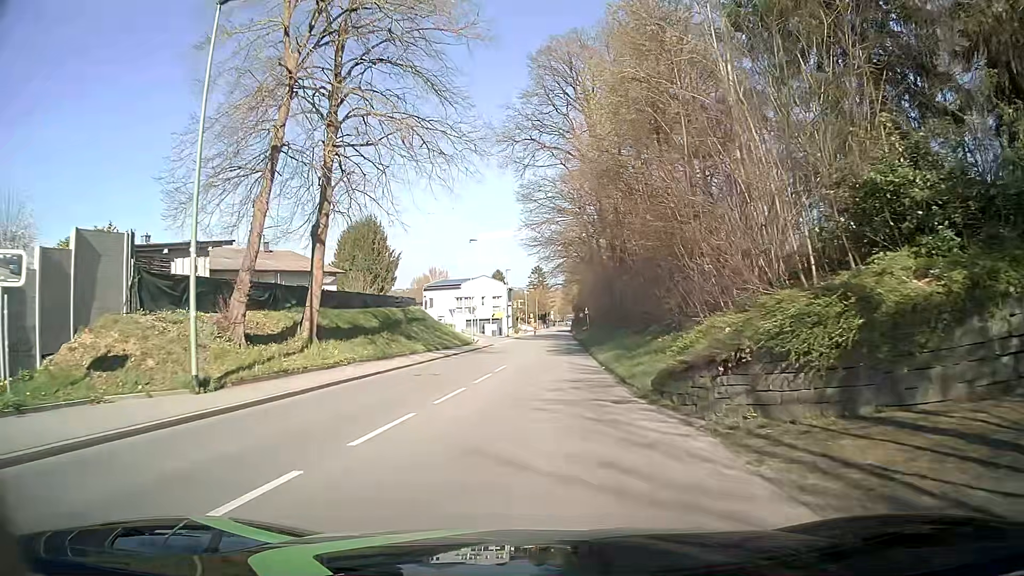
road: tertiary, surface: asphalt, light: Day
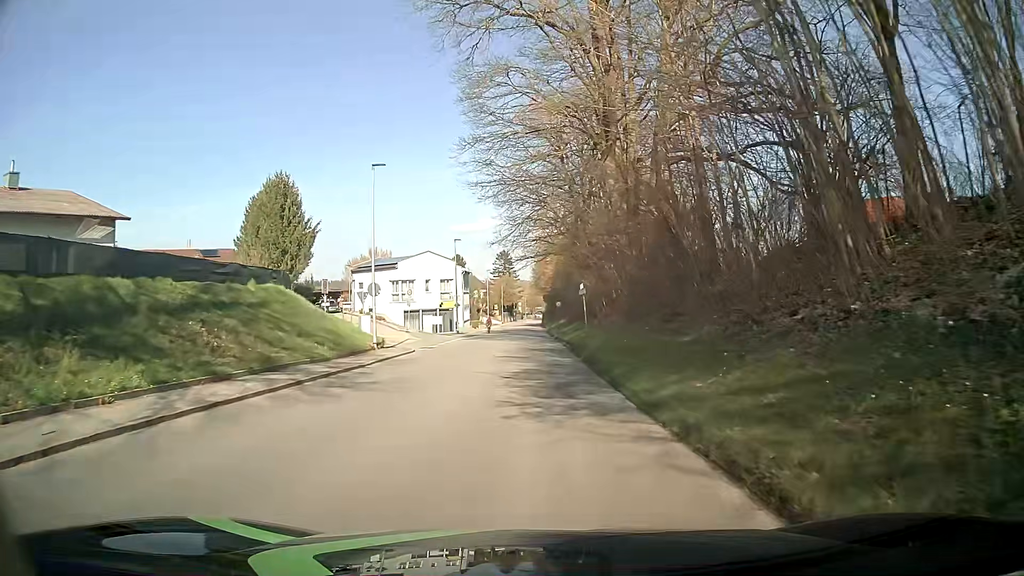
(+0.5, +23.4) m; +4°
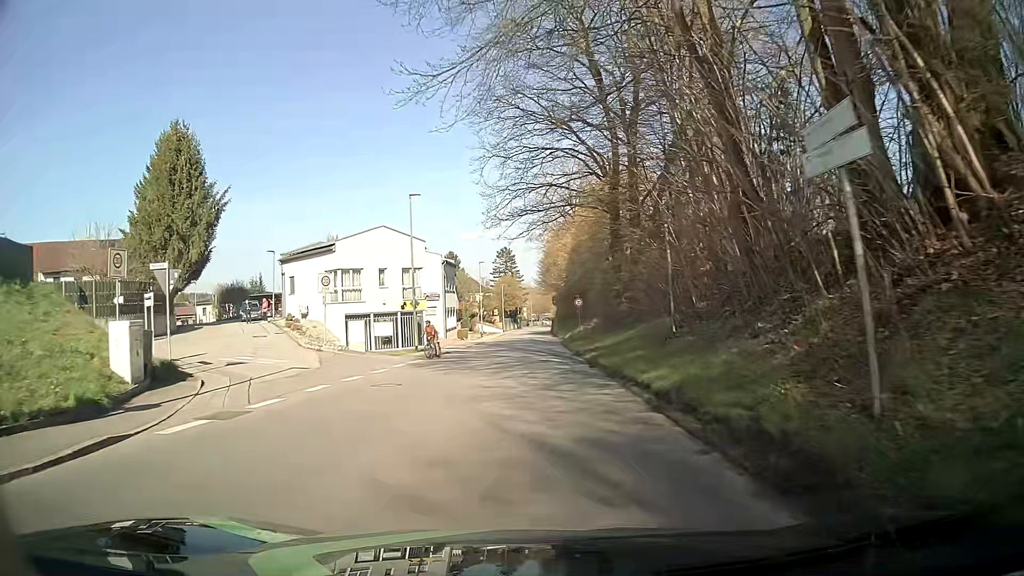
(-0.4, +23.4) m; -1°
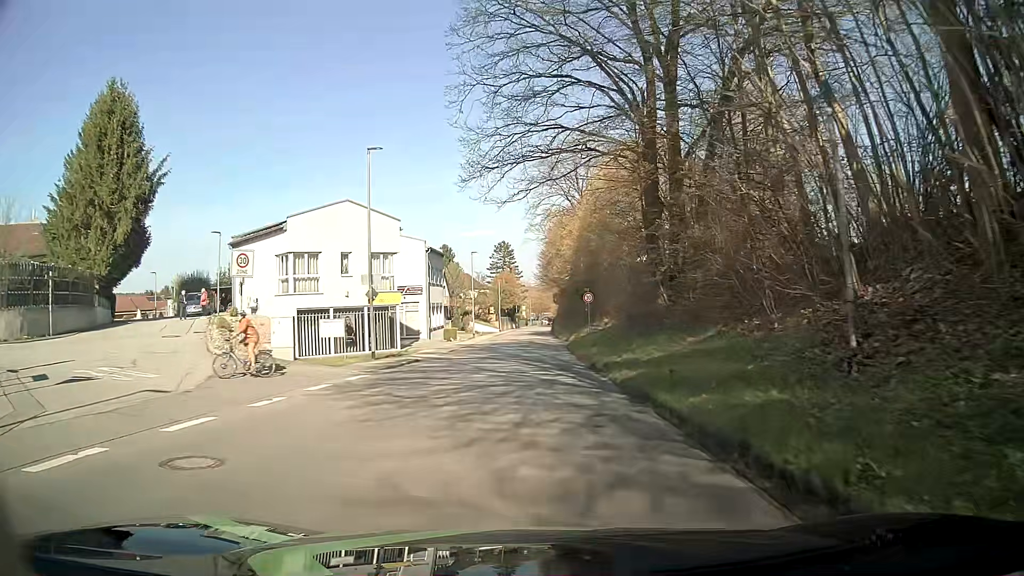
(0.0, +9.2) m; 0°
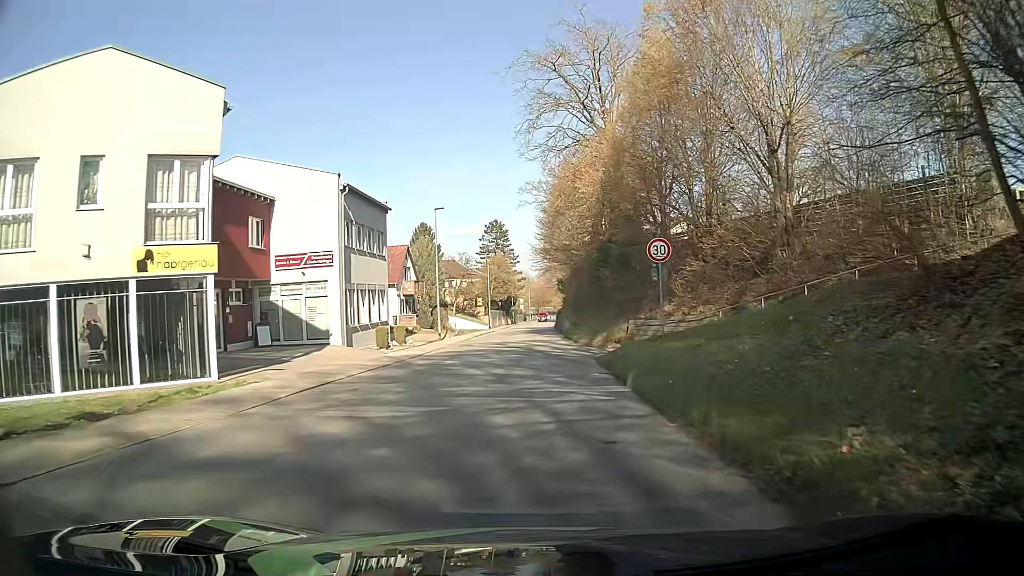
(+0.1, +23.2) m; +1°
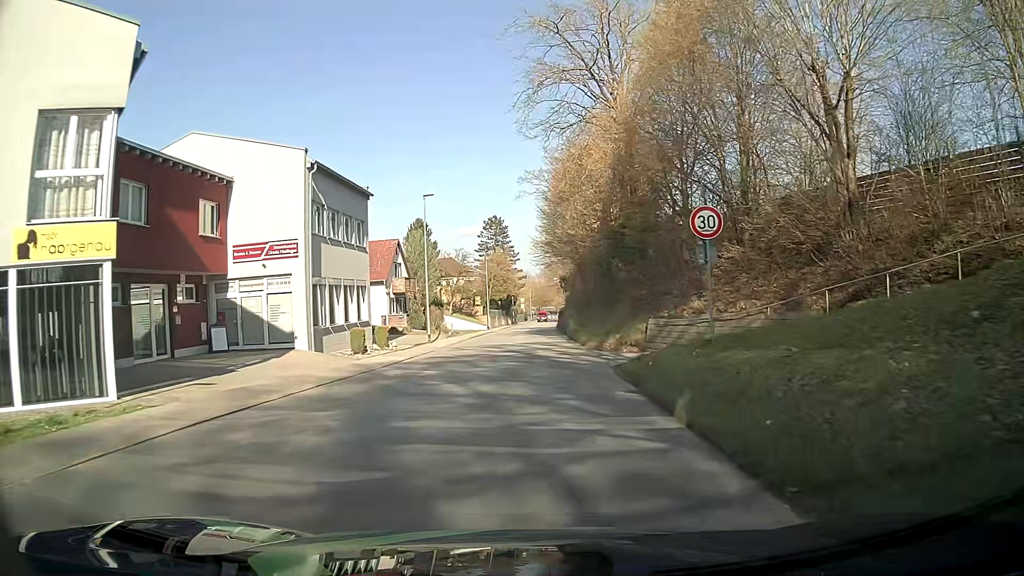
(-0.1, +4.6) m; 0°
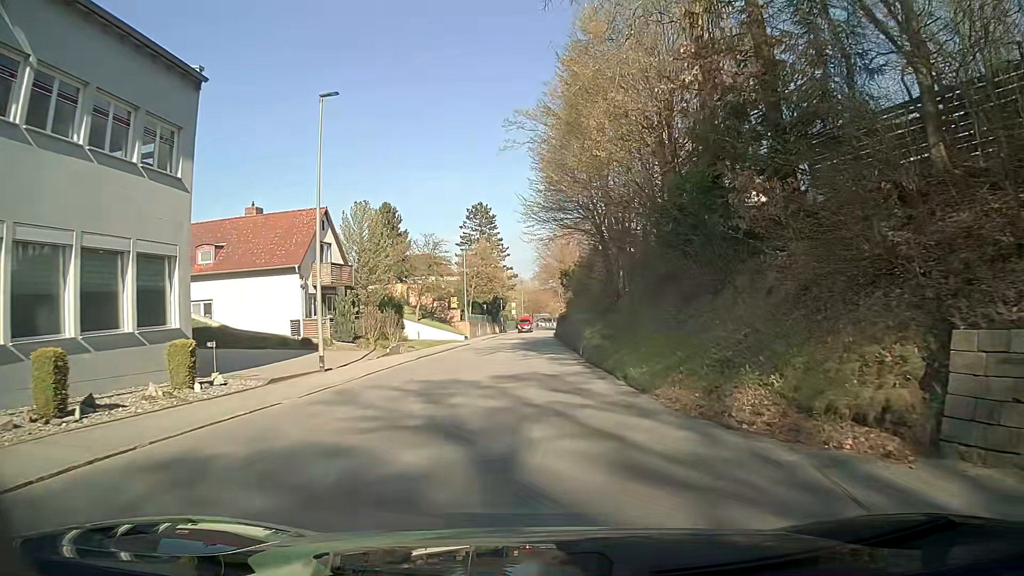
(-0.3, +18.5) m; 0°
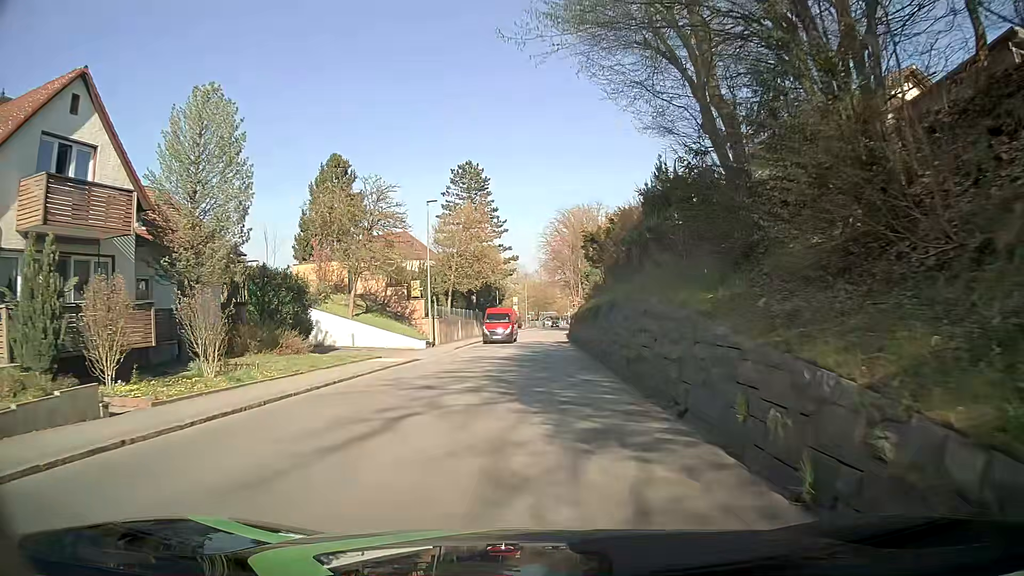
(-0.1, +23.2) m; -1°
(0, +10) (0, +20) (+1, +30) (+1, +40) (+1, +50) (+1, +60) (+2, +70) (+2, +80) (+3, +90) (+4, +100) m
